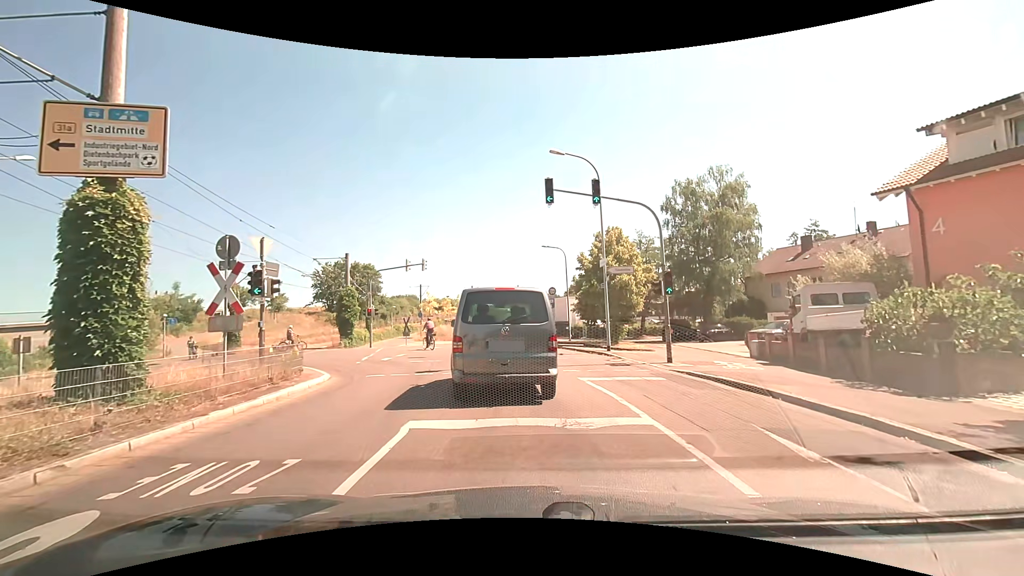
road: residential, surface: asphalt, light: Day
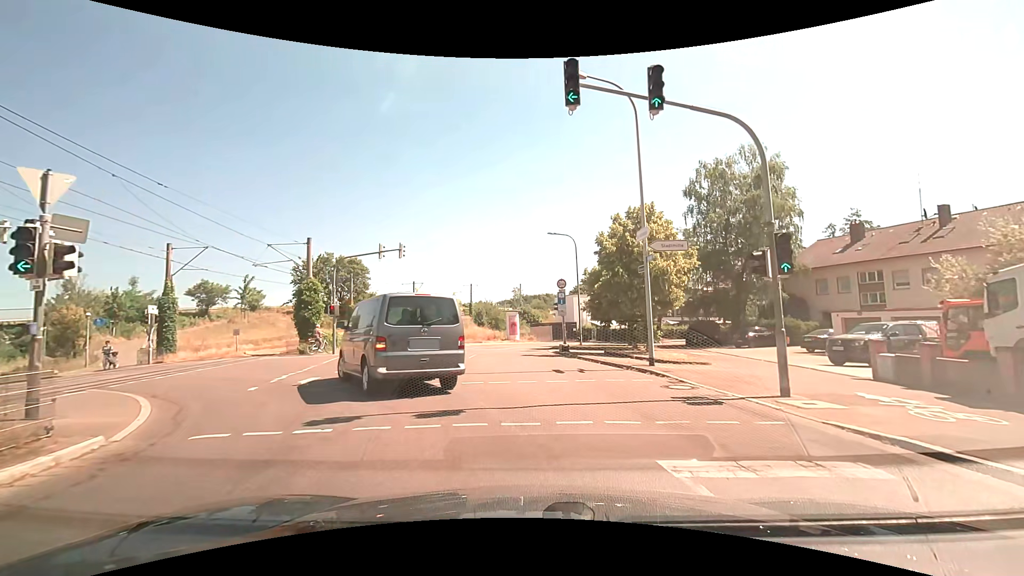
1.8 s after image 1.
(-0.1, +7.6) m; -1°
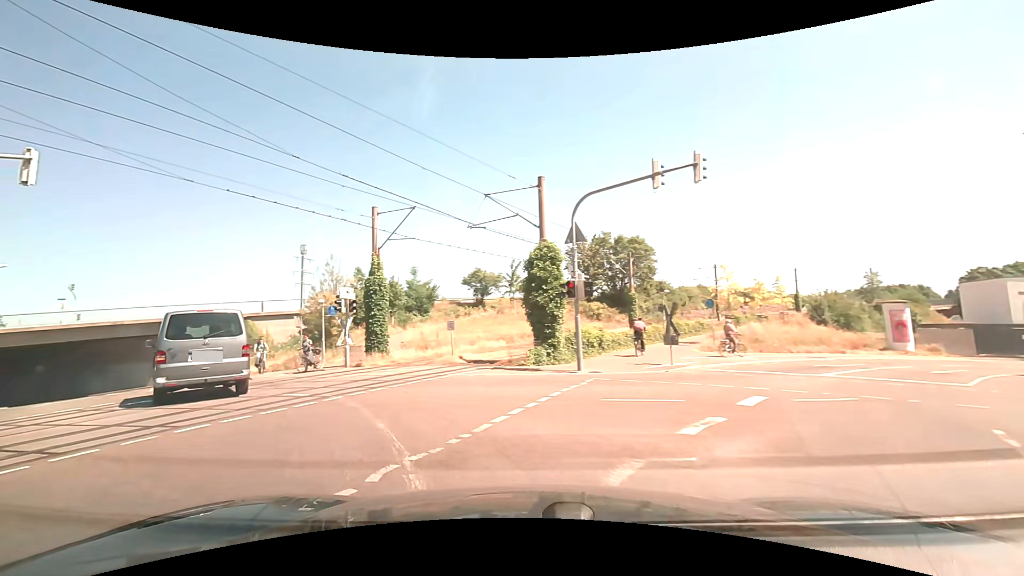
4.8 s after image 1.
(-3.2, +14.8) m; -34°
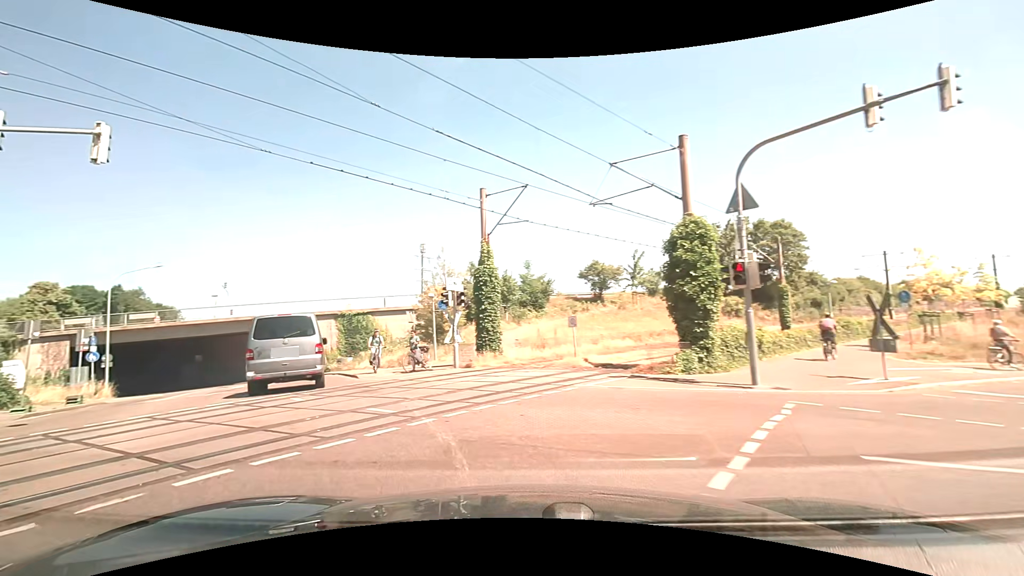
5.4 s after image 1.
(-0.4, +3.3) m; -14°
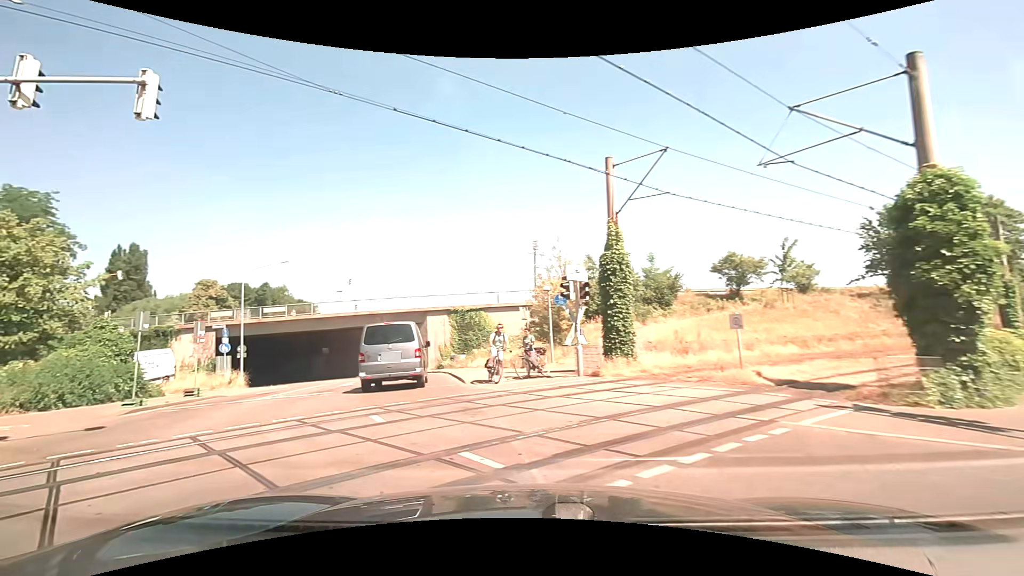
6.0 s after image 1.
(-0.4, +3.5) m; -13°
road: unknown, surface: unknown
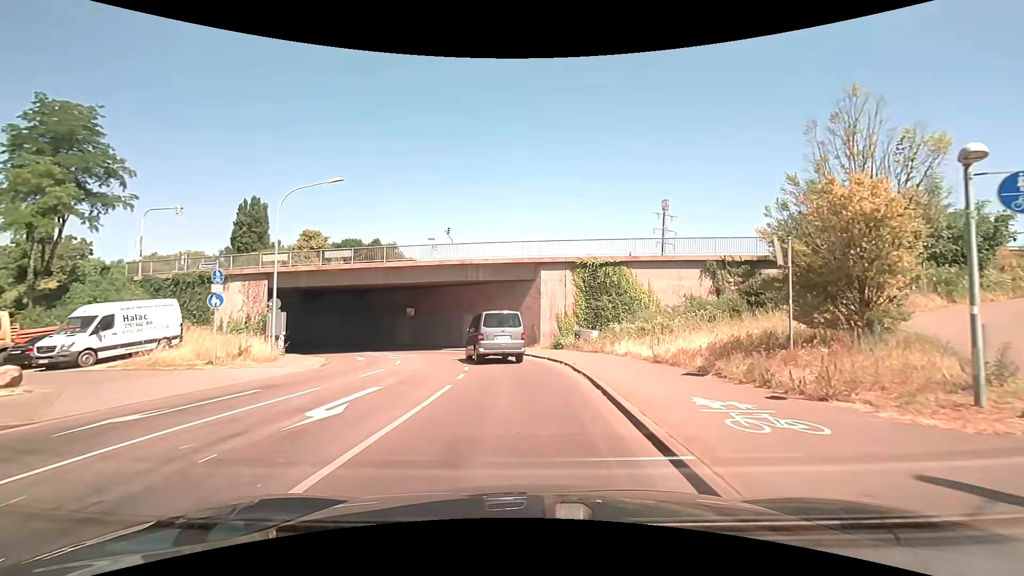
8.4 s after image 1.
(-2.6, +15.5) m; -11°
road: tertiary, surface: asphalt
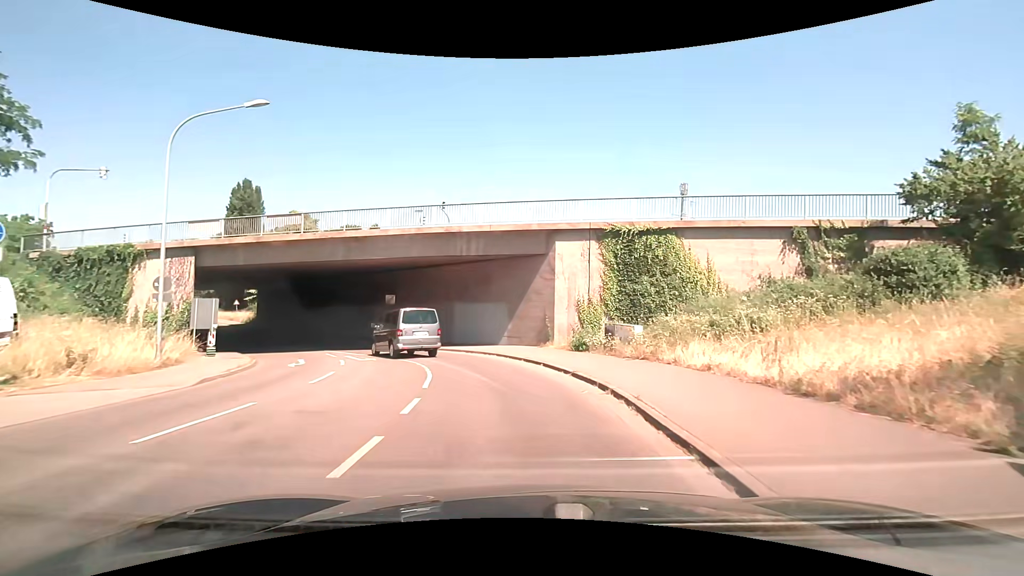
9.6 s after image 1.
(-0.1, +8.9) m; -1°
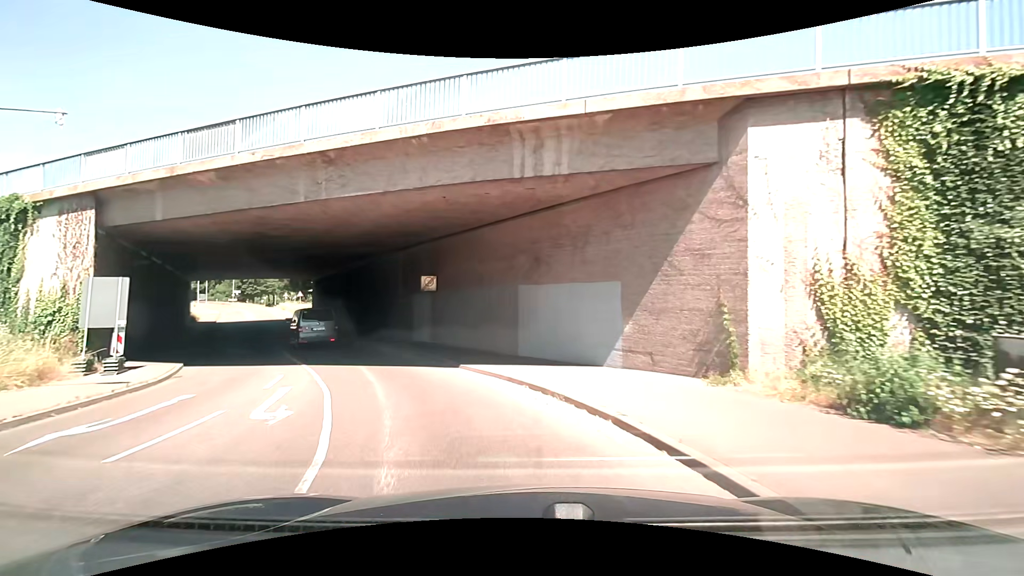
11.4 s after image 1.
(-0.9, +13.3) m; -10°
